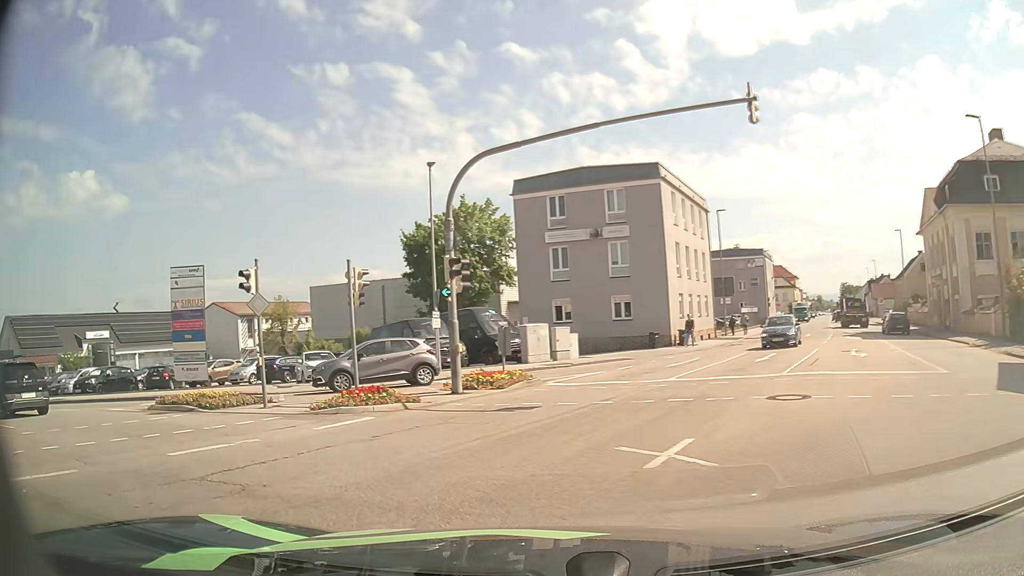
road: tertiary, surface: asphalt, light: Day
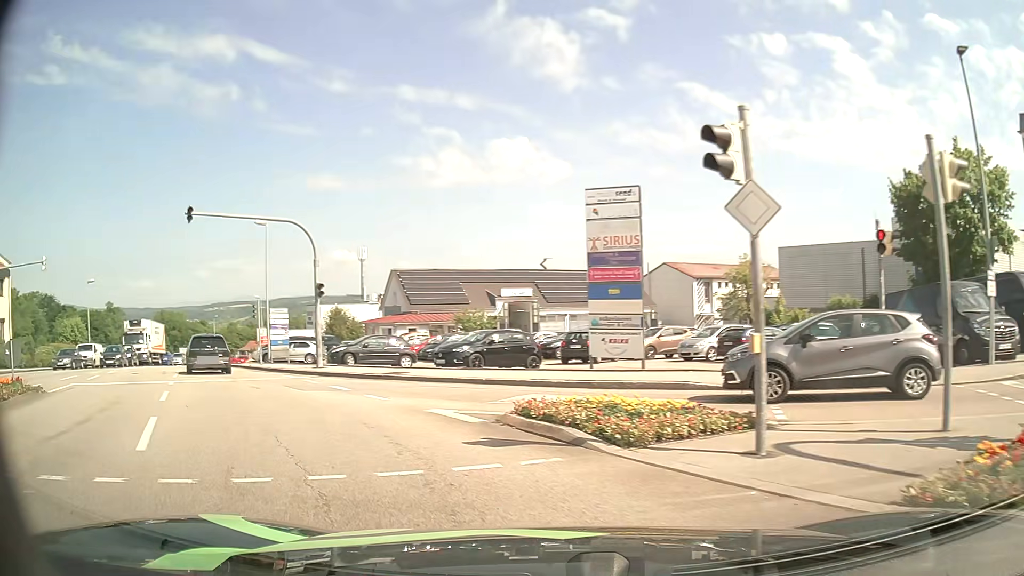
(-3.1, +8.8) m; -38°
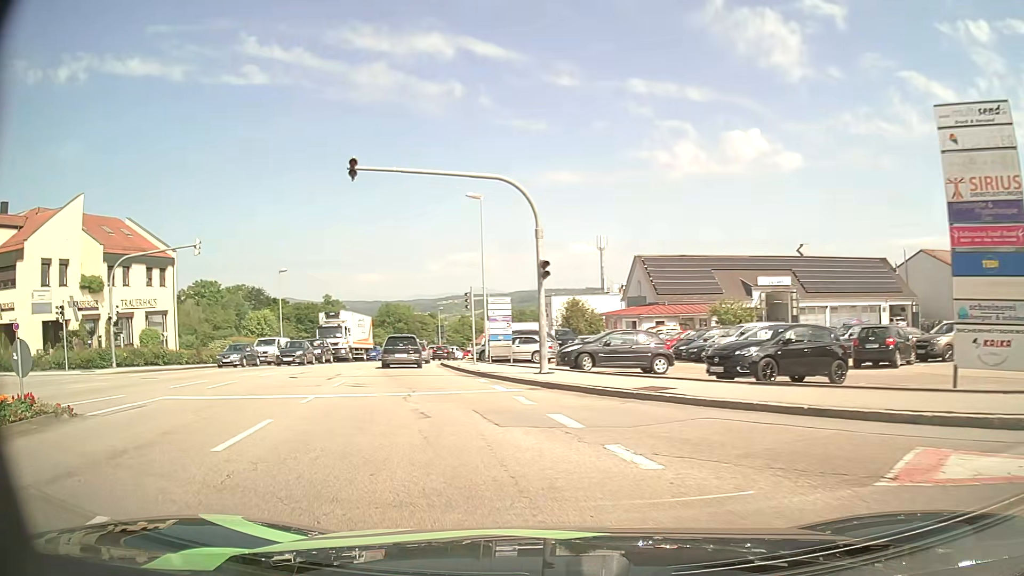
(-1.3, +6.8) m; -21°
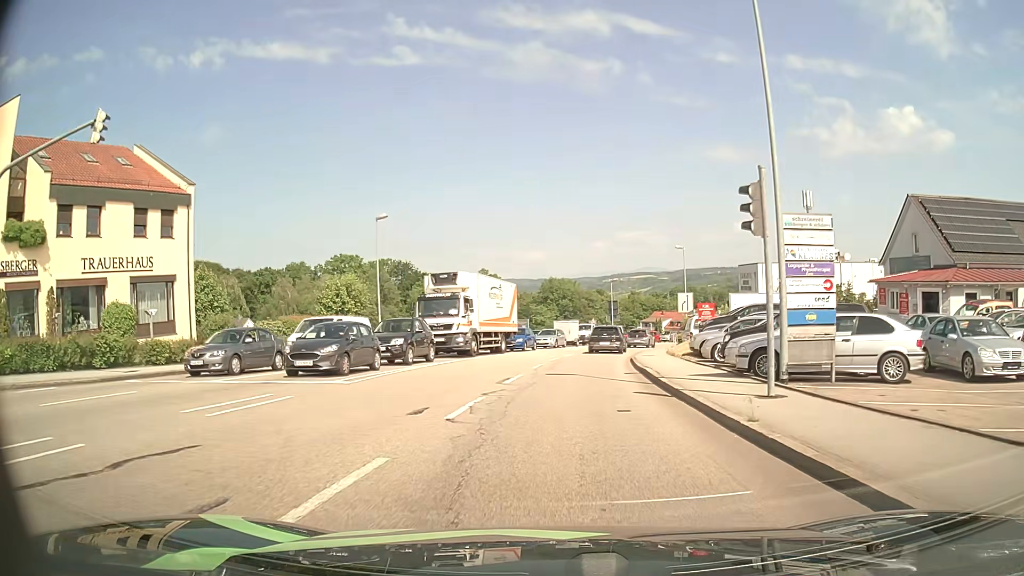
(-4.0, +20.4) m; -15°
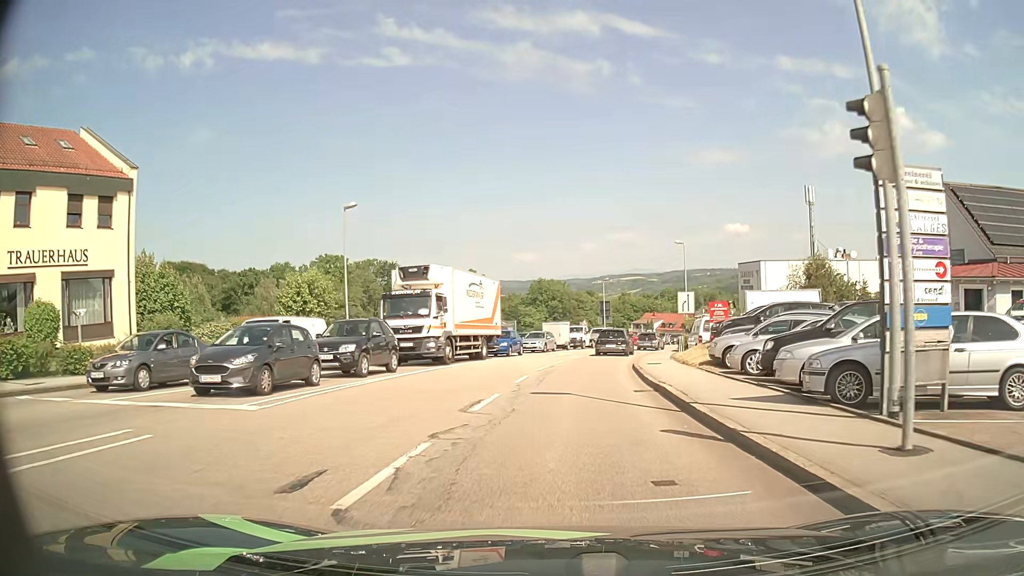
(0.0, +4.6) m; +1°
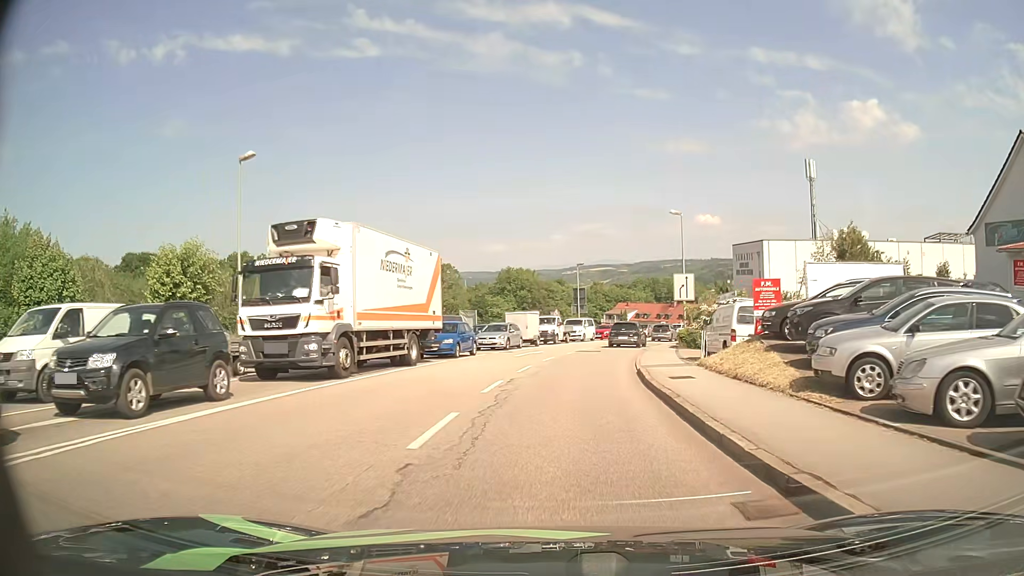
(+0.2, +10.1) m; +2°
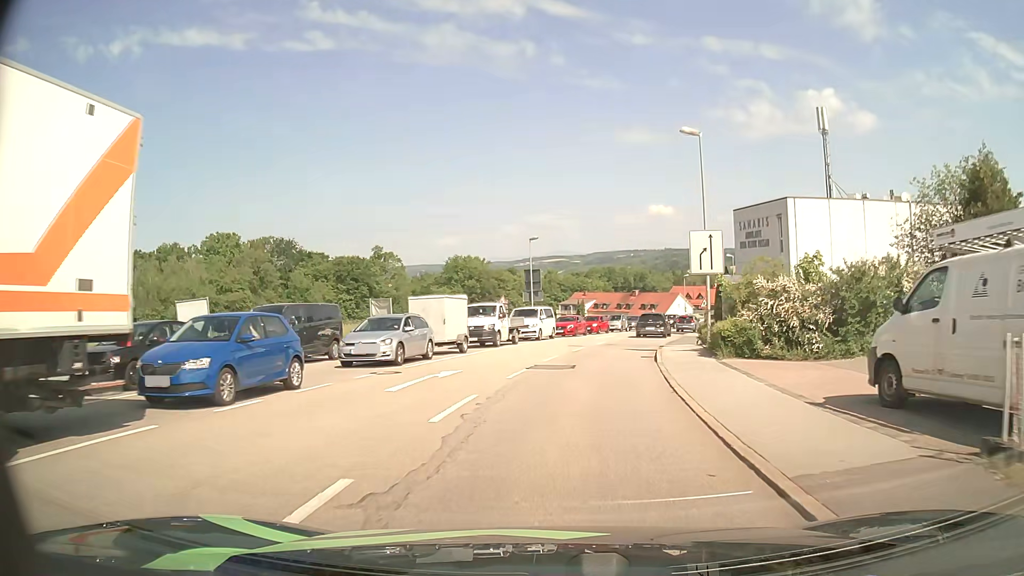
(+0.6, +16.5) m; +4°
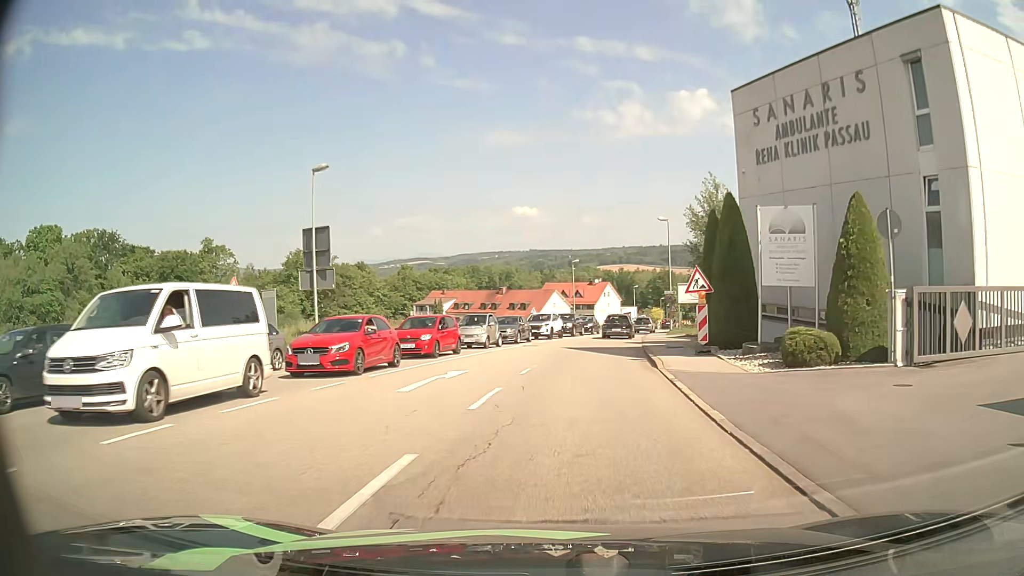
(+2.8, +28.8) m; +12°
